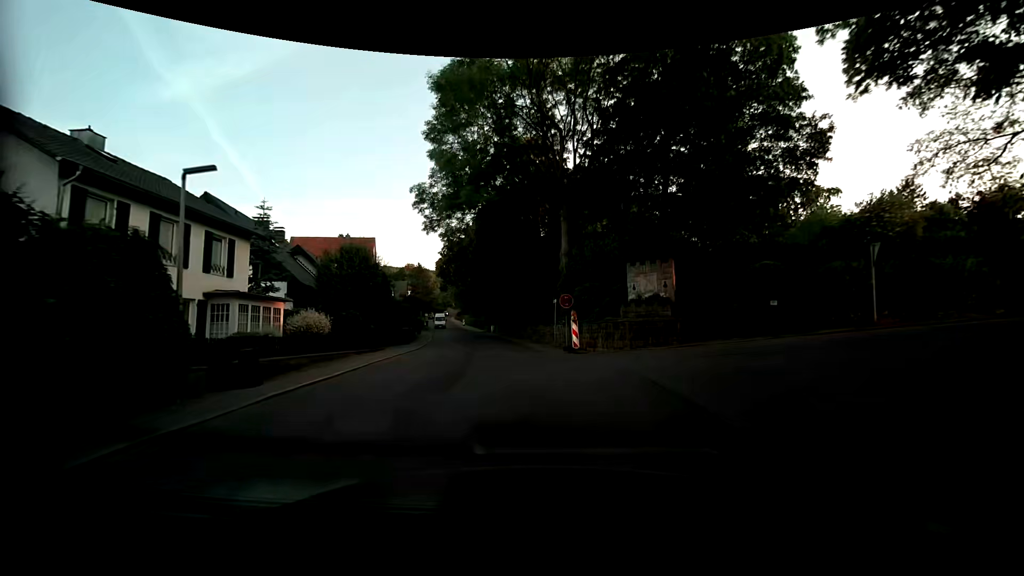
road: residential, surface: asphalt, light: Day
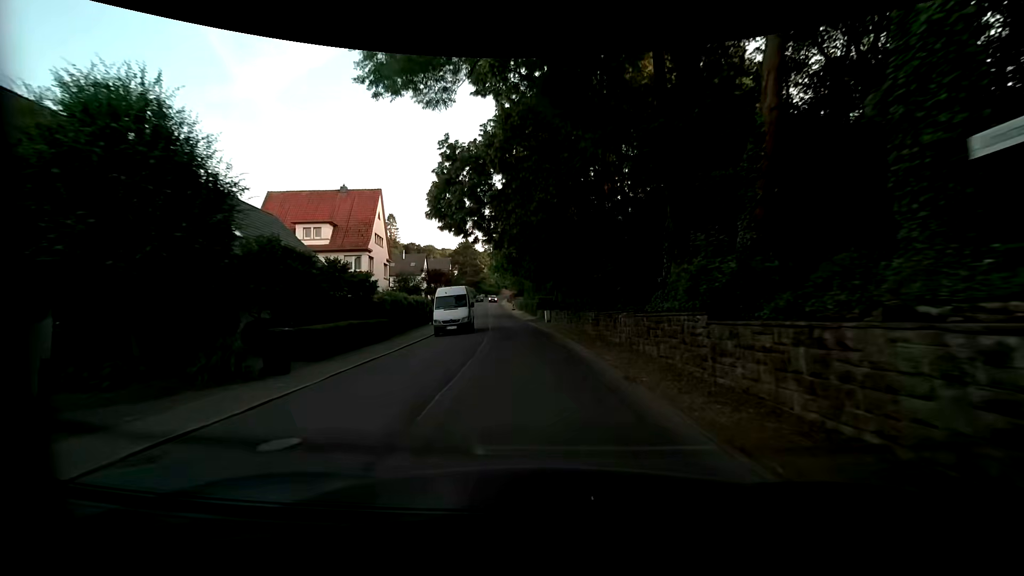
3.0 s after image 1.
(-1.7, +22.9) m; -8°
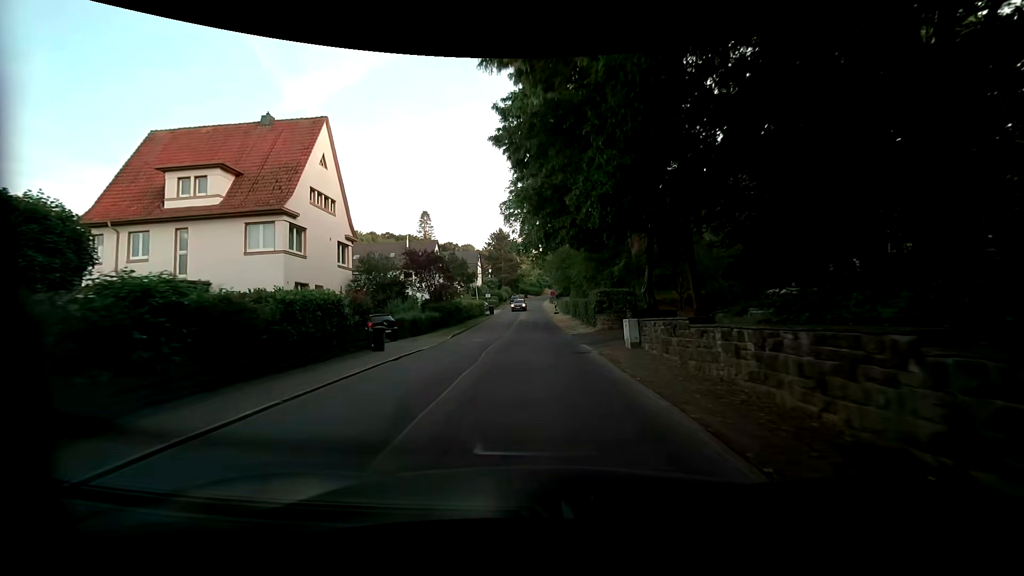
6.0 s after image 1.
(-0.9, +22.3) m; -6°
(0, +10) (0, +20) (0, +30) (0, +40) (0, +50) (0, +60) (0, +70) (0, +80) (0, +90) (0, +100) m
